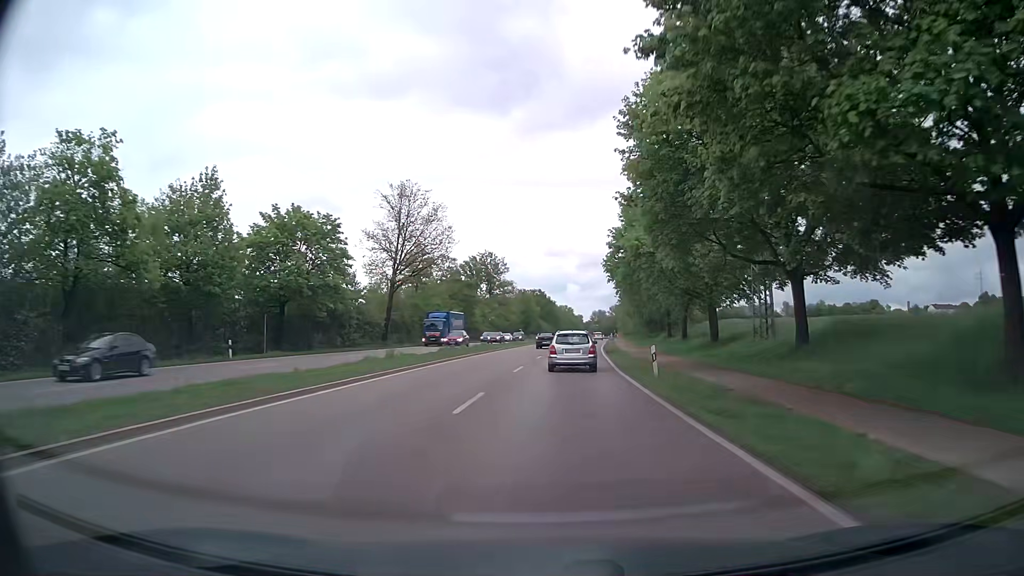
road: primary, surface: asphalt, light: Day
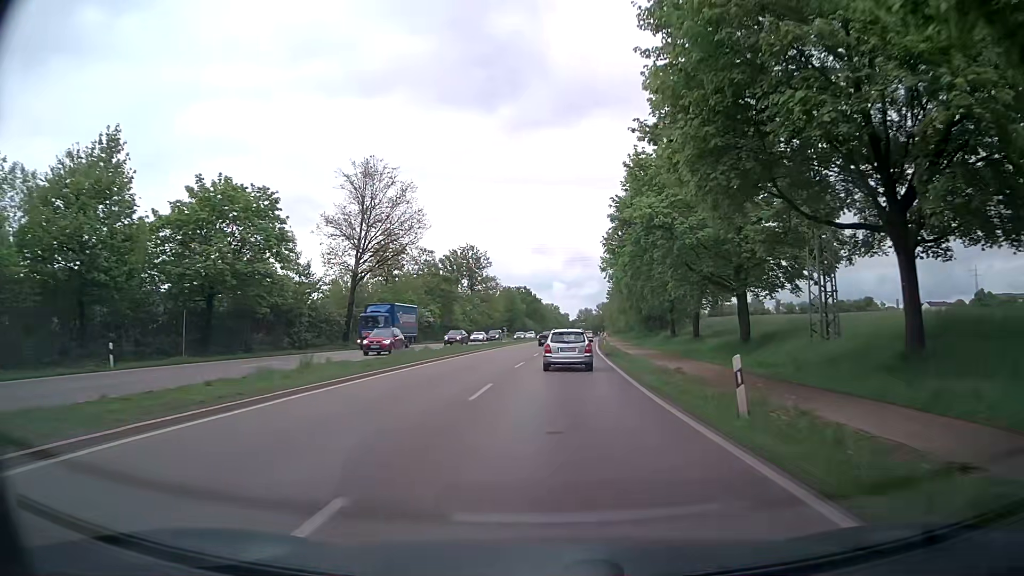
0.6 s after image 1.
(+0.1, +9.9) m; +1°
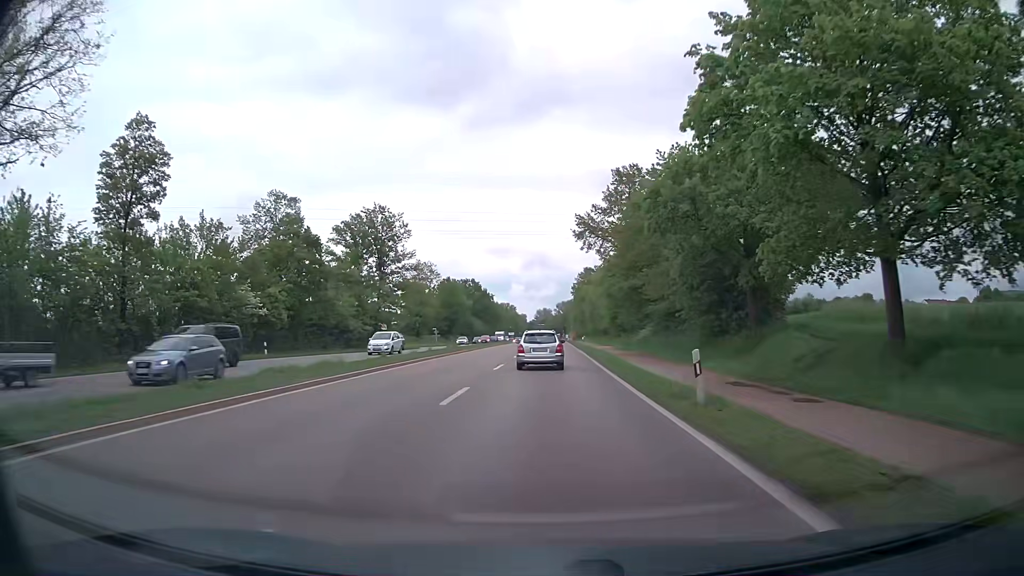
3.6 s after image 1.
(+2.4, +48.3) m; +4°
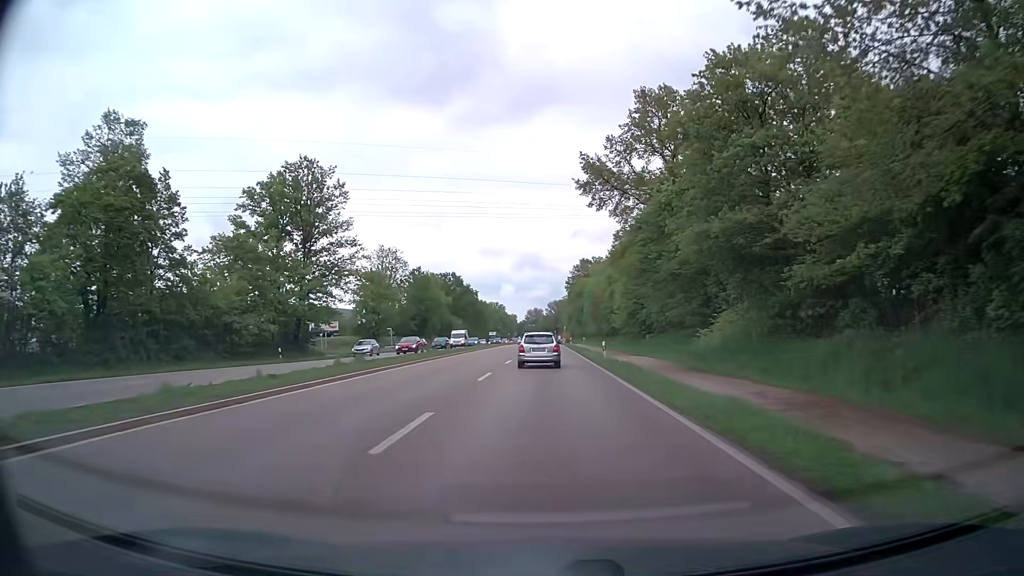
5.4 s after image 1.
(+0.4, +28.8) m; +1°
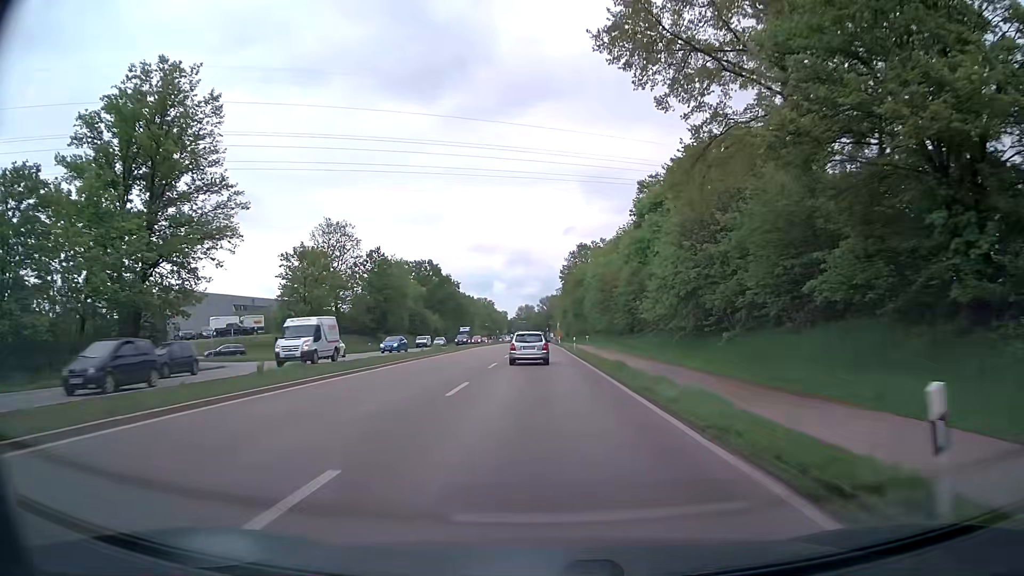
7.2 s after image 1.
(+0.3, +28.9) m; +1°
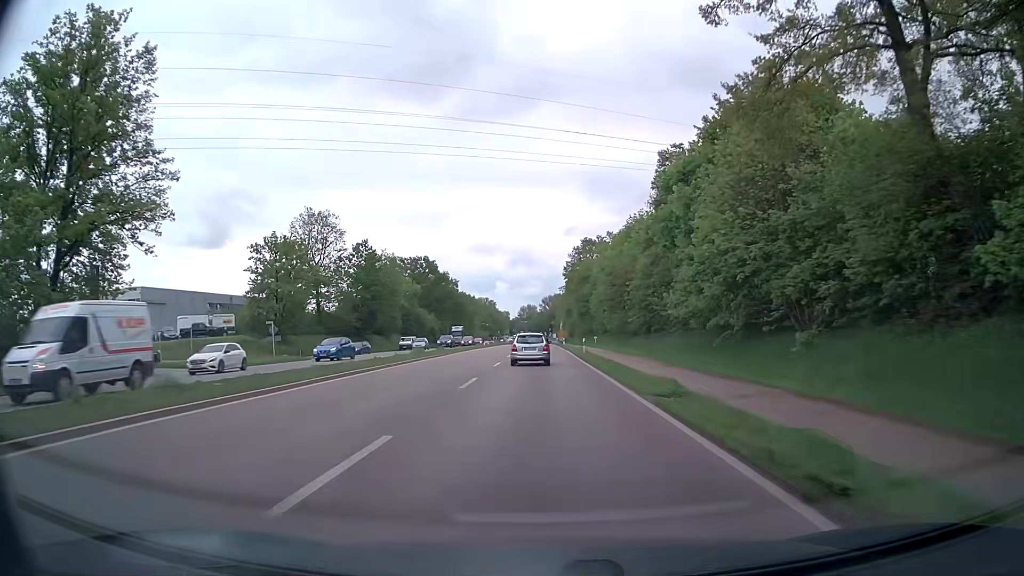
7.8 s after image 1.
(0.0, +9.7) m; 0°
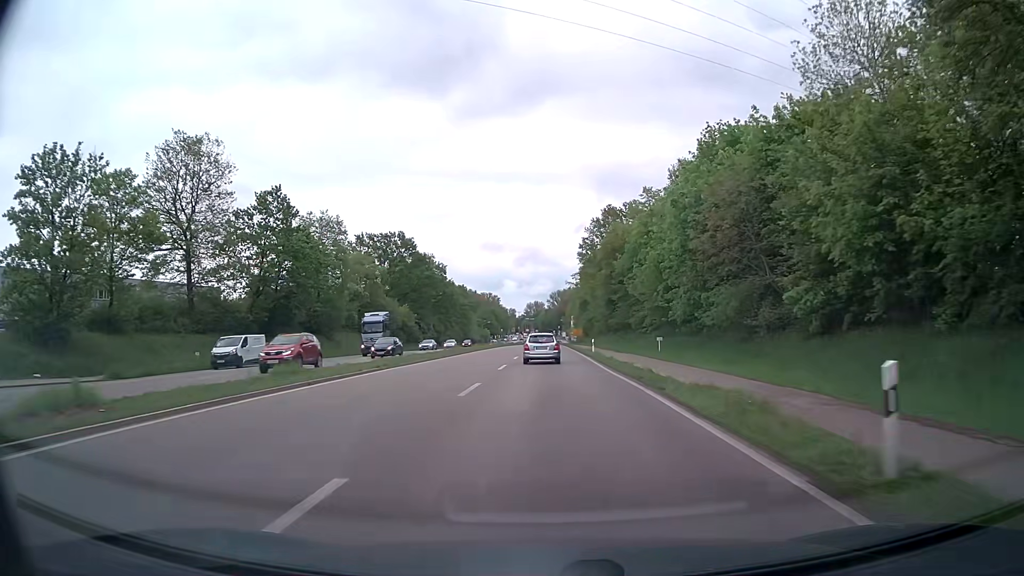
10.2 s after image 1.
(-0.5, +38.6) m; -1°
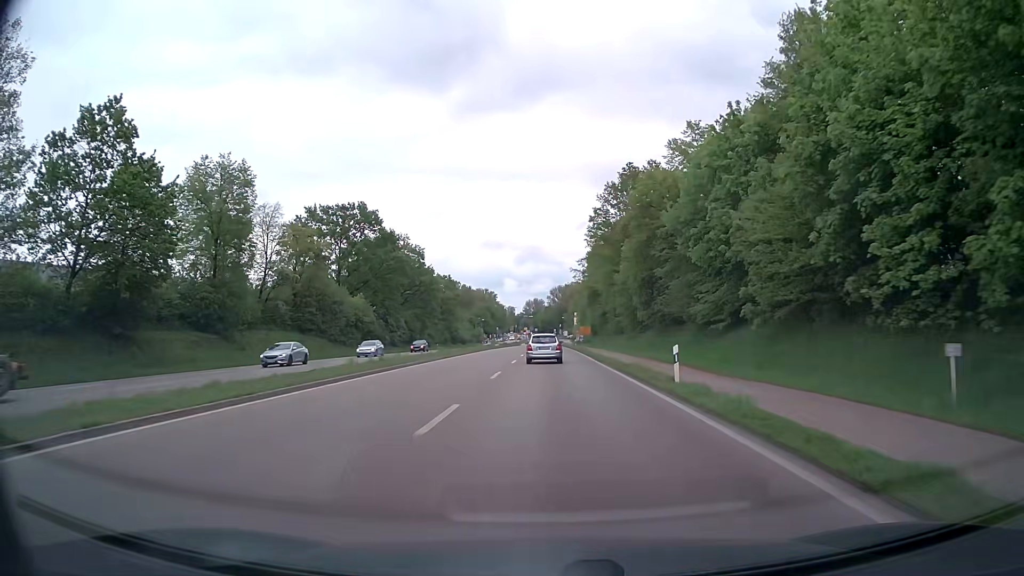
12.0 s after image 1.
(-0.1, +29.0) m; 0°
(0, +10) (0, +20) (0, +30) (0, +40) (0, +50) (0, +60) (0, +70) (0, +80) (0, +90) (0, +100) m
